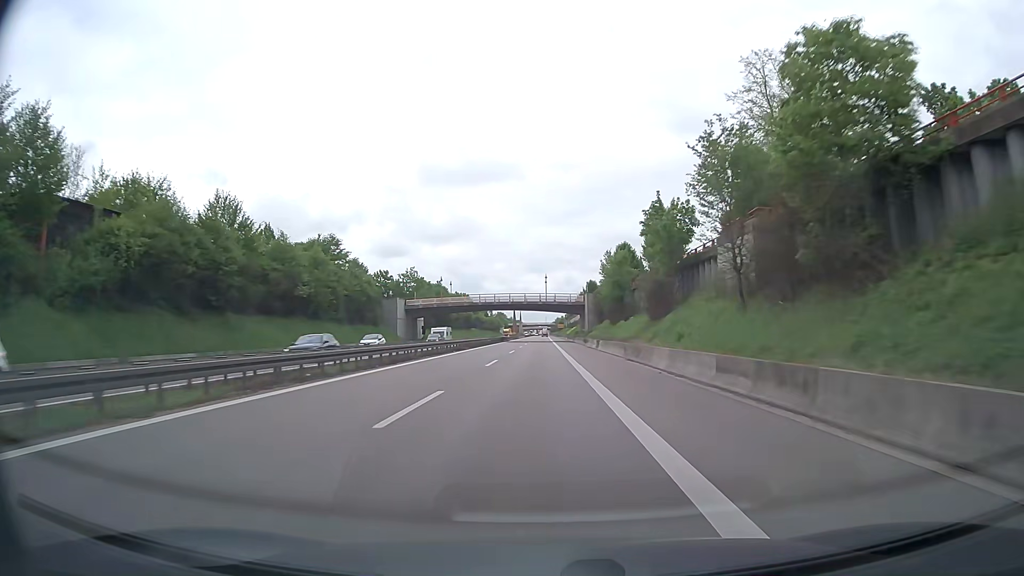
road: trunk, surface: asphalt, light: Day
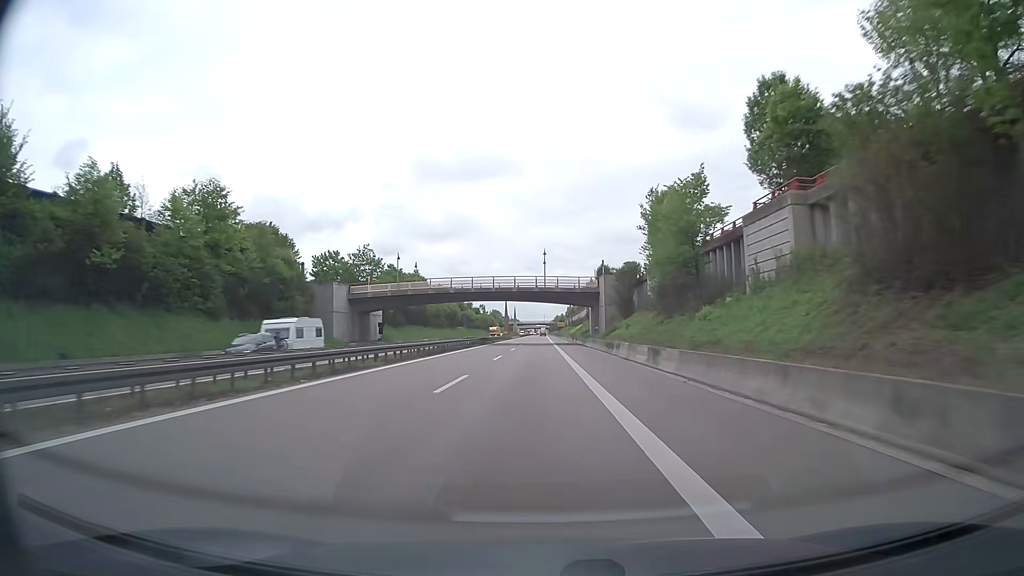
(-0.1, +30.7) m; 0°
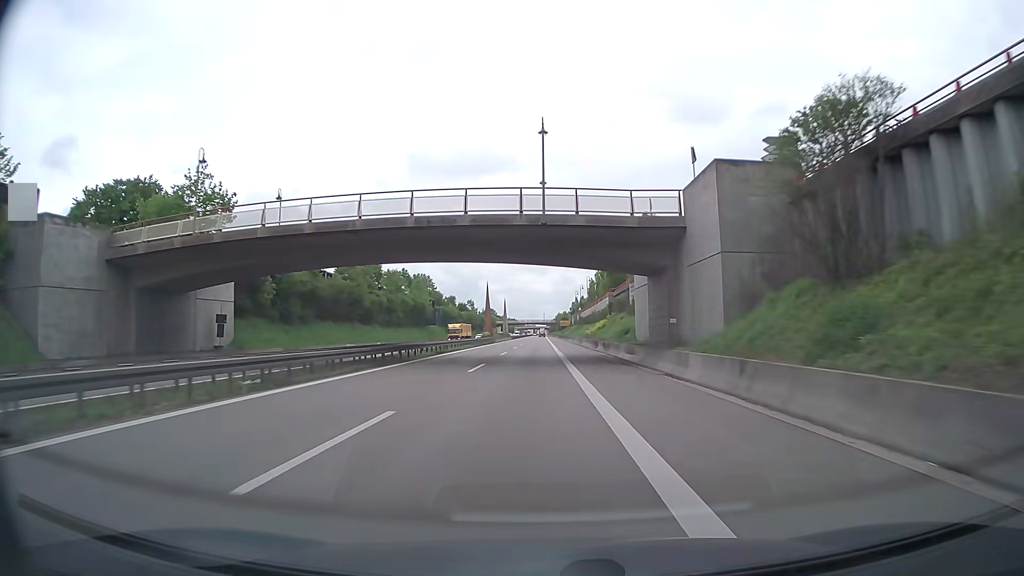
(+0.1, +46.0) m; 0°
(0, +10) (0, +20) (0, +30) (0, +40) (0, +50) (0, +60) (0, +70) (0, +80) (0, +90) (0, +100) m
